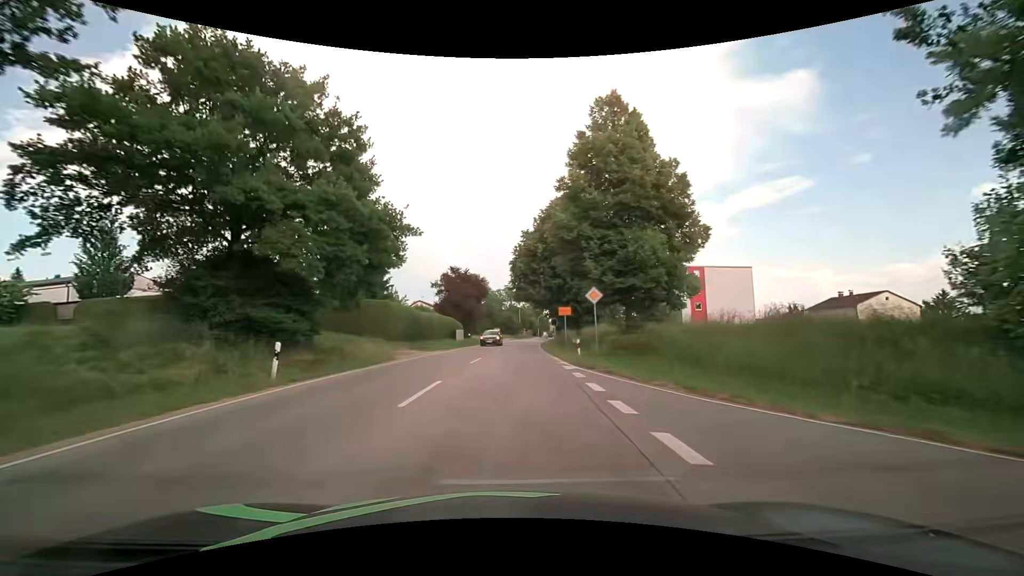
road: secondary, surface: asphalt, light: Day
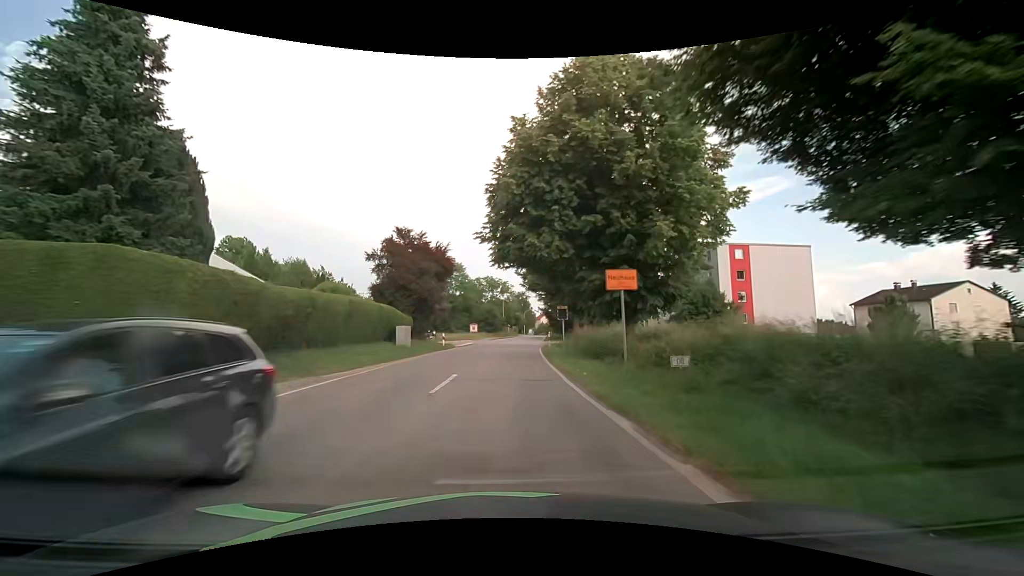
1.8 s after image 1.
(+0.3, +22.2) m; +1°
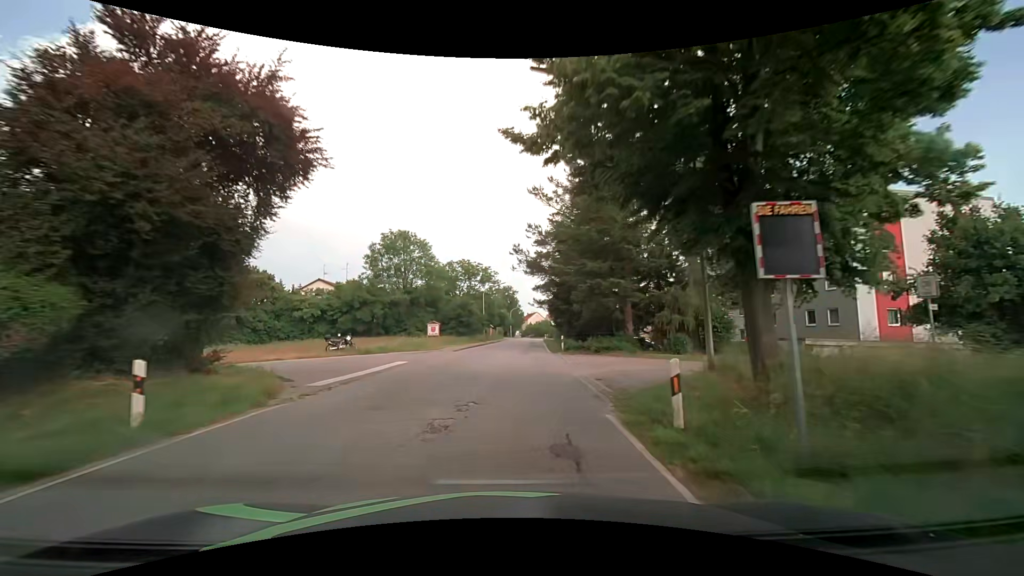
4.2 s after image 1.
(+0.9, +27.9) m; +3°
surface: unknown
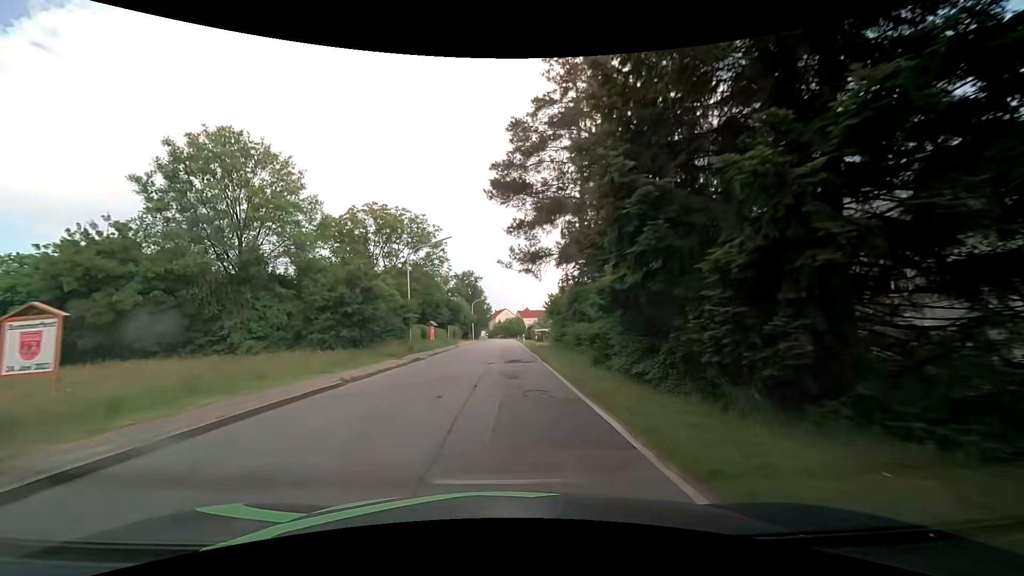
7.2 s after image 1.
(+1.5, +36.5) m; +4°
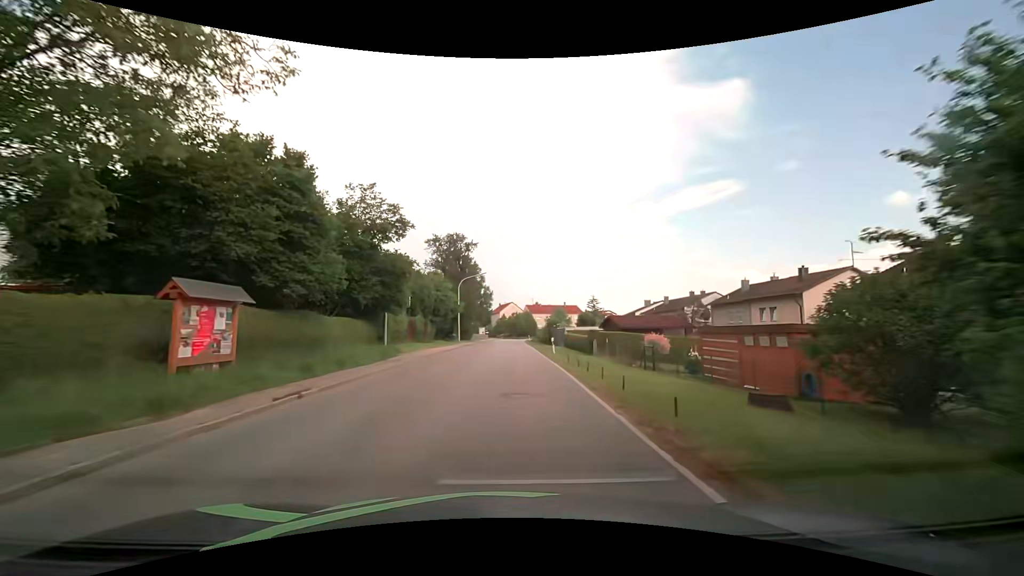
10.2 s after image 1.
(-0.3, +37.4) m; -1°
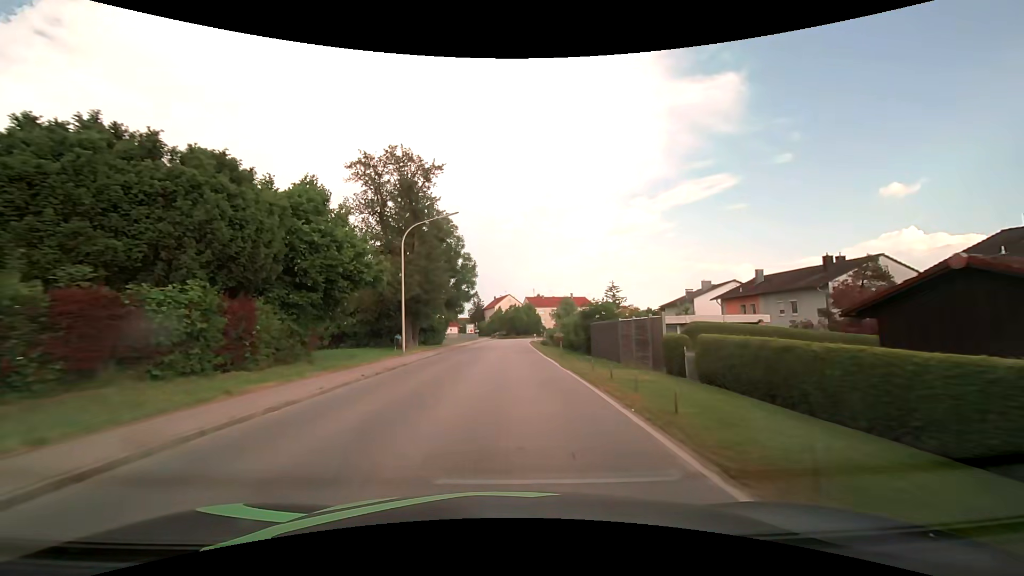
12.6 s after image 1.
(+0.1, +30.4) m; 0°
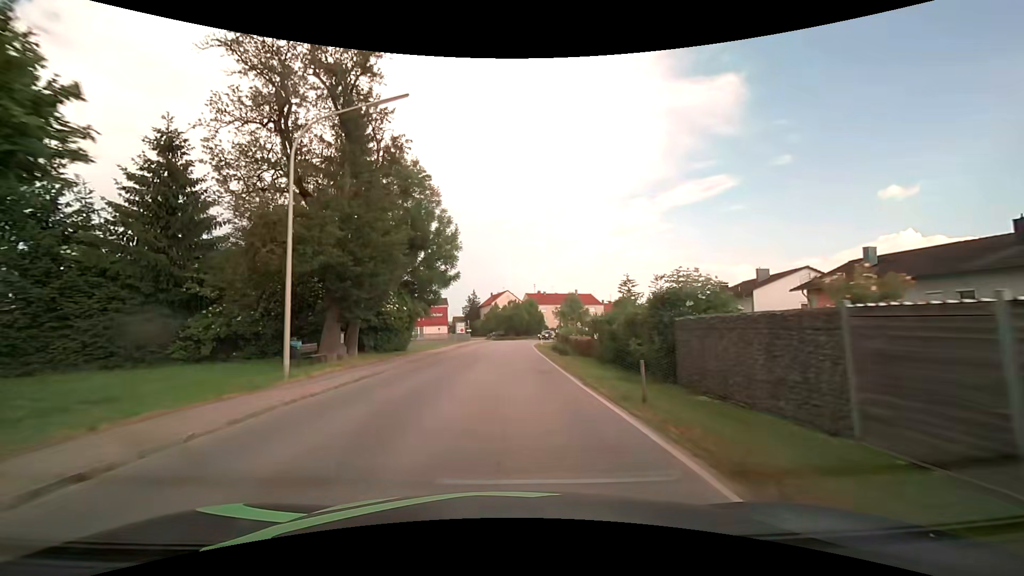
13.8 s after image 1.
(0.0, +15.2) m; 0°
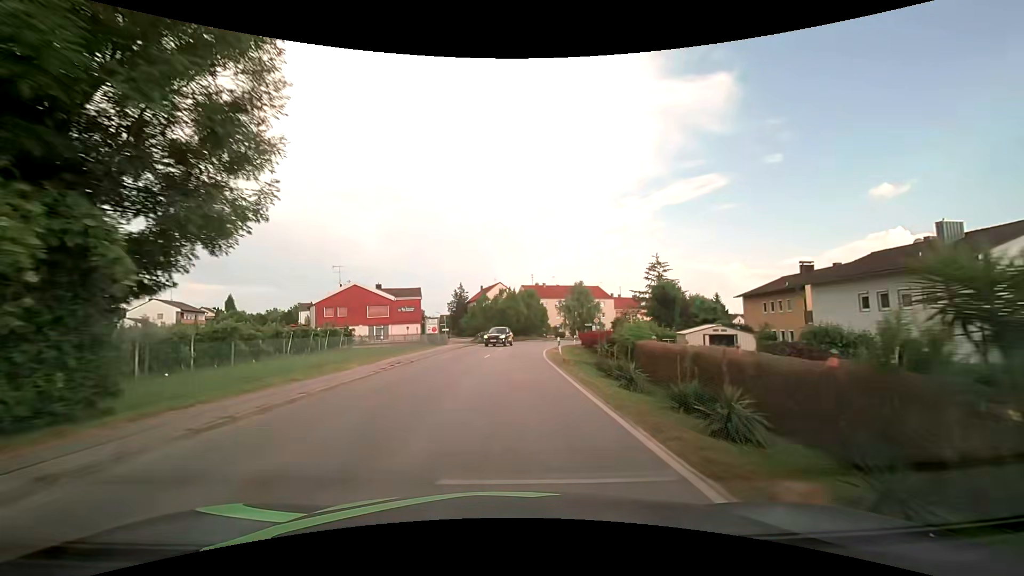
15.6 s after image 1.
(+0.1, +22.9) m; 0°
(0, +10) (0, +20) (+1, +30) (+2, +40) (+3, +50) (+6, +59) (+10, +69) (+15, +77) (+20, +86) (+26, +94) m
